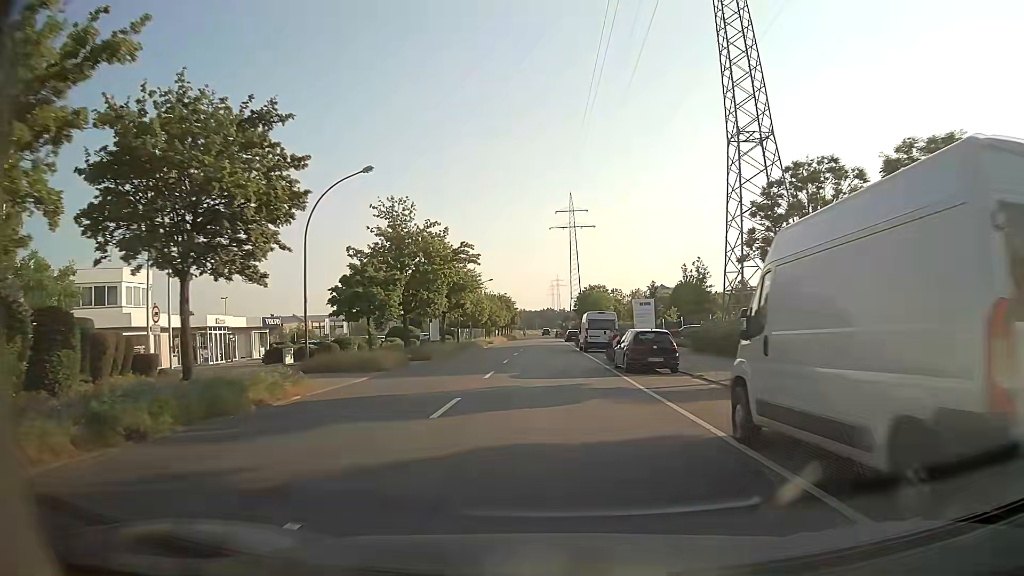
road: tertiary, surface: asphalt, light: Day
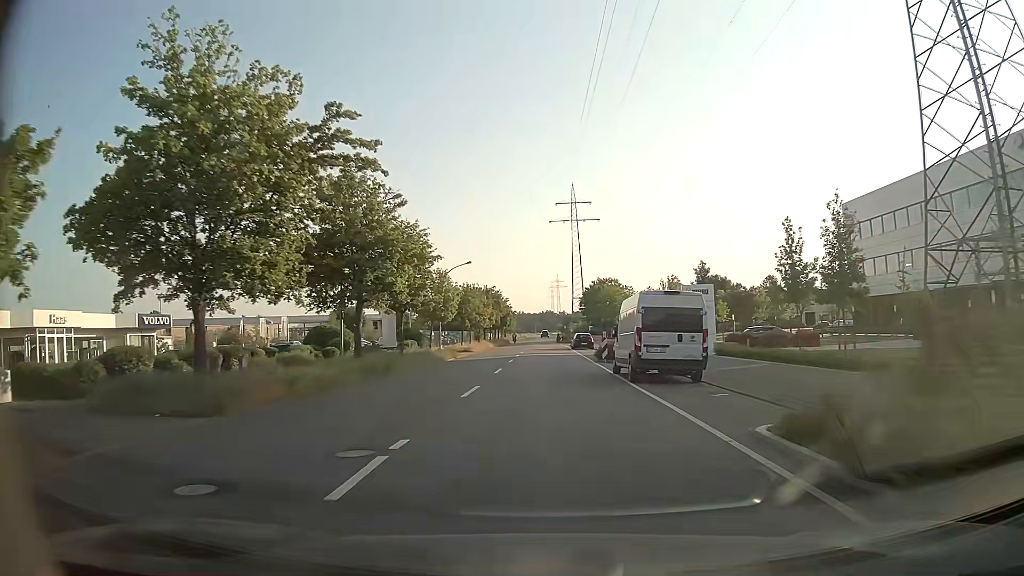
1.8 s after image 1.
(0.0, +23.4) m; 0°
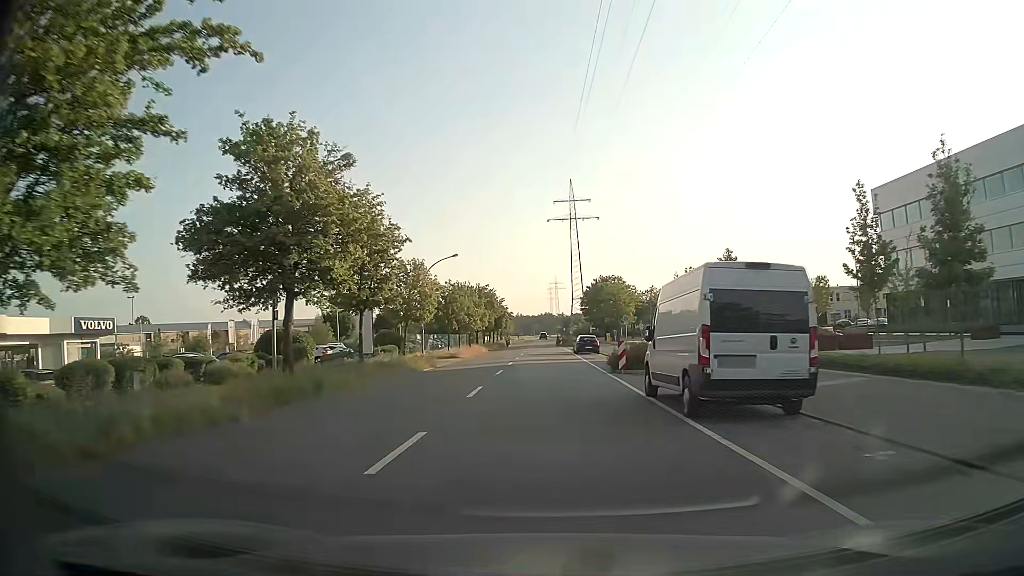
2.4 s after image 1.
(0.0, +7.8) m; 0°
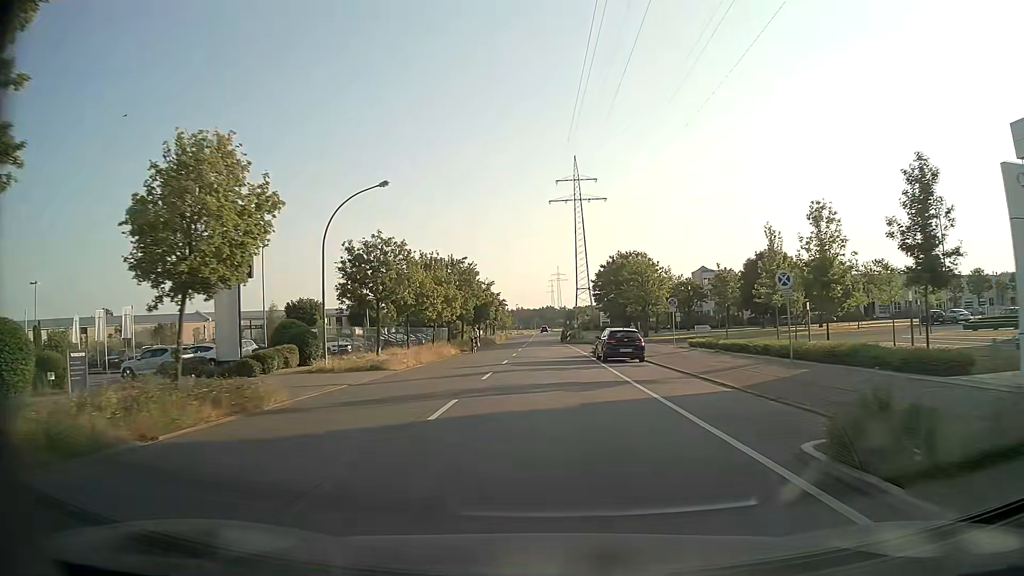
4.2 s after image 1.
(0.0, +23.3) m; 0°
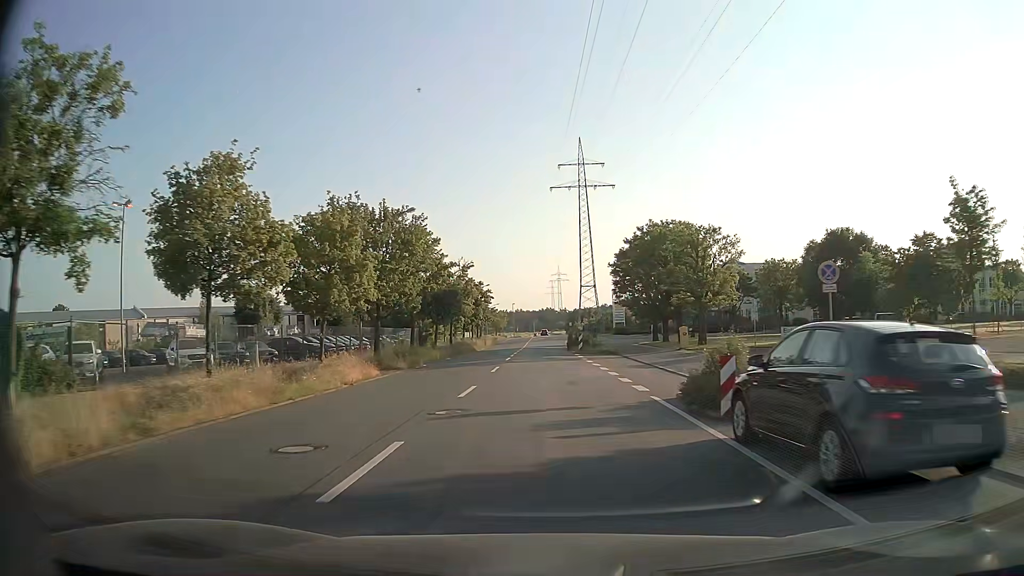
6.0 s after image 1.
(-0.1, +23.3) m; 0°
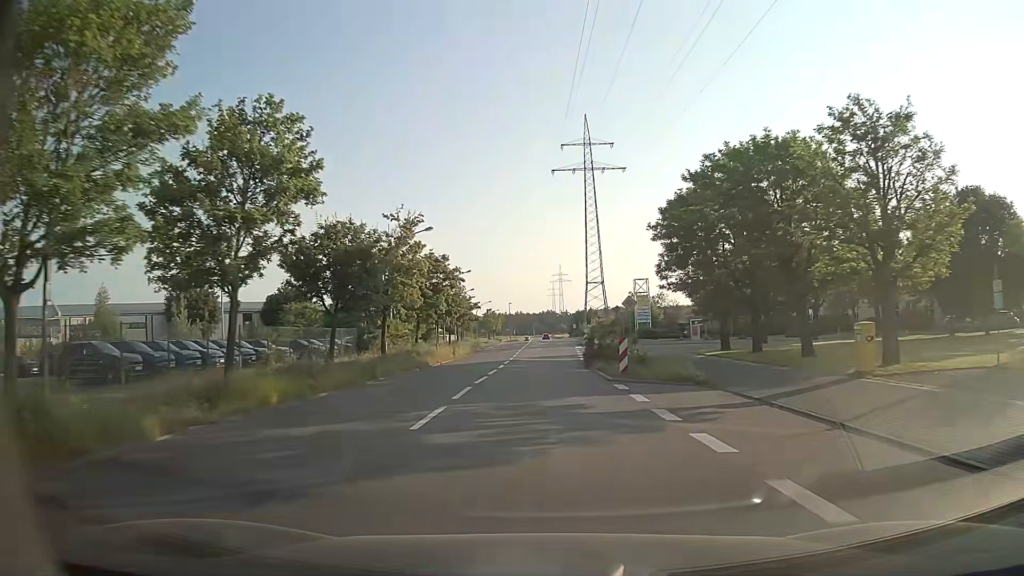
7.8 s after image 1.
(0.0, +23.3) m; 0°
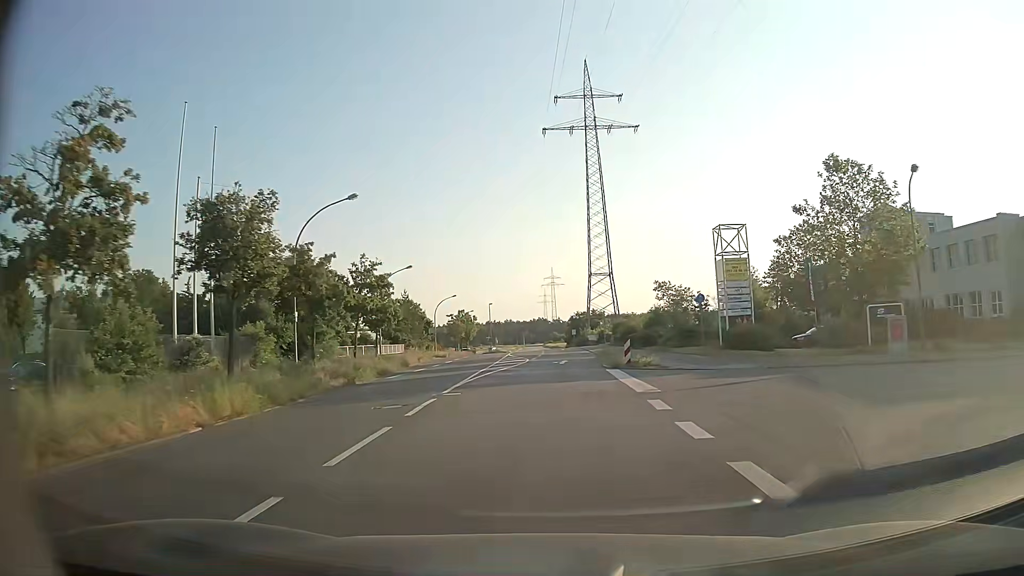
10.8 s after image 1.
(+0.2, +38.8) m; 0°
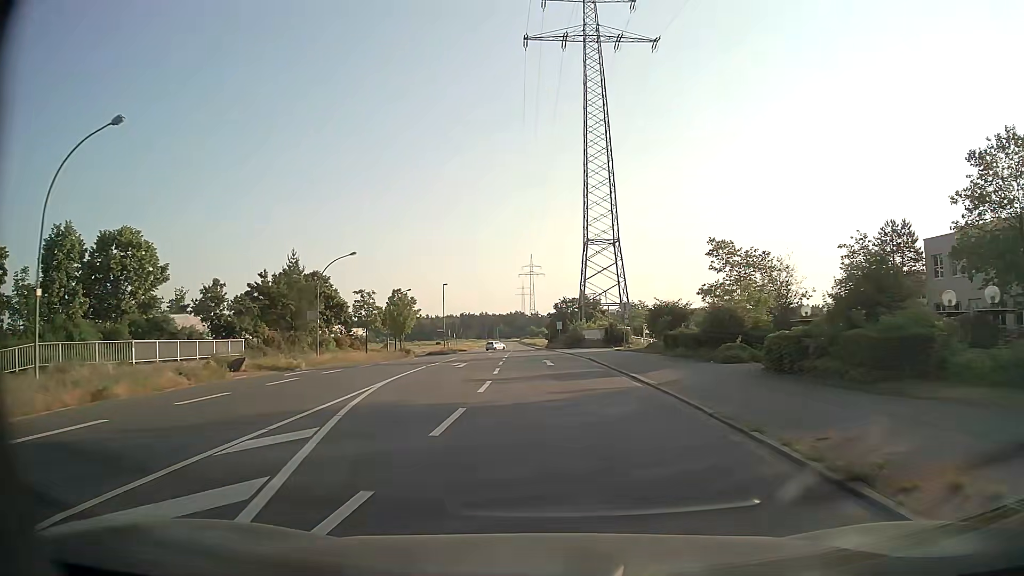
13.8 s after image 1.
(+0.8, +38.6) m; +2°
(0, +10) (0, +20) (0, +30) (-1, +40) (-1, +50) (-2, +60) (-2, +70) (-2, +80) (-3, +90) (-3, +100) m
